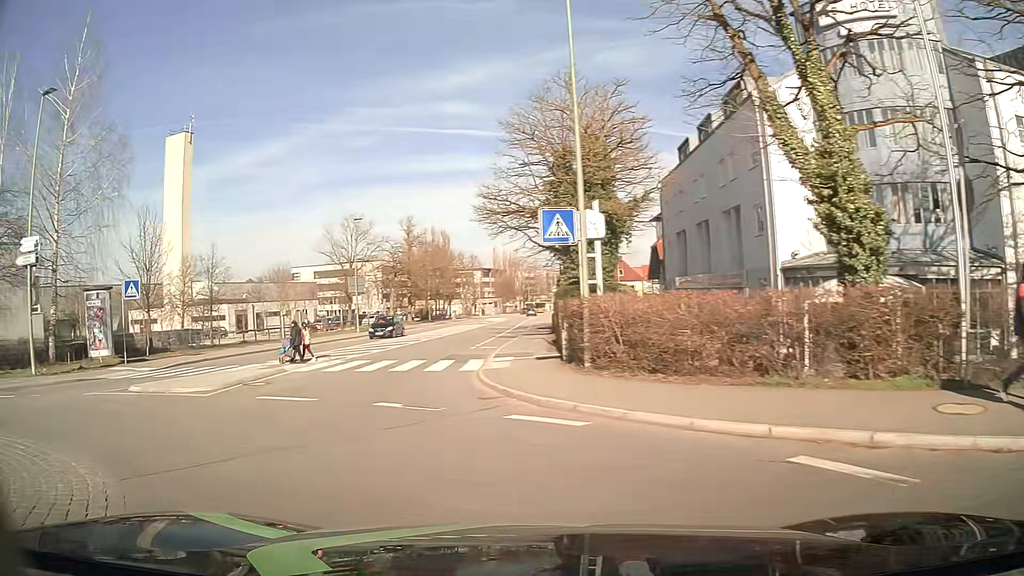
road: tertiary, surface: asphalt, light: Day
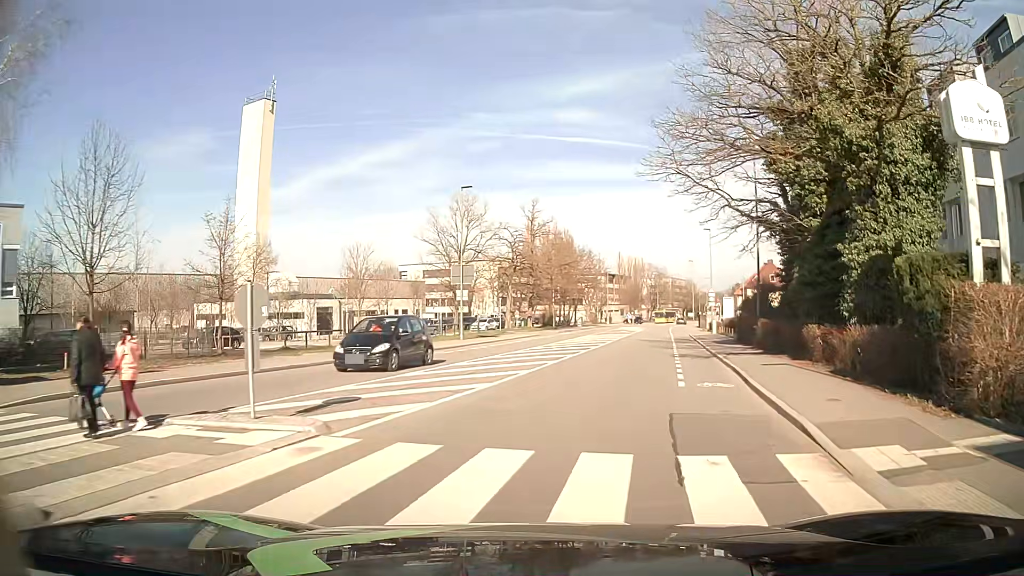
(-3.0, +16.2) m; -9°
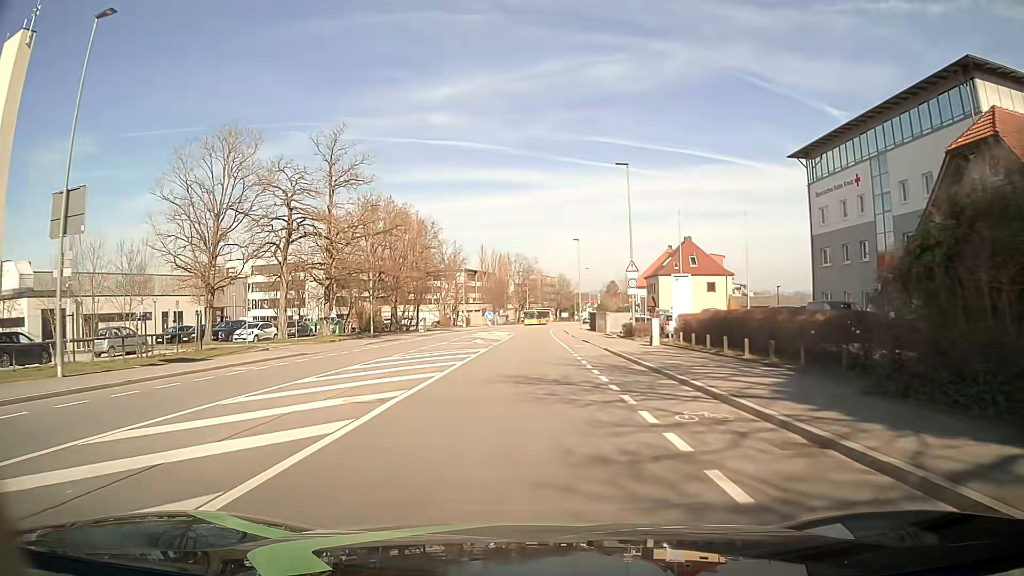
(+4.4, +29.6) m; +11°
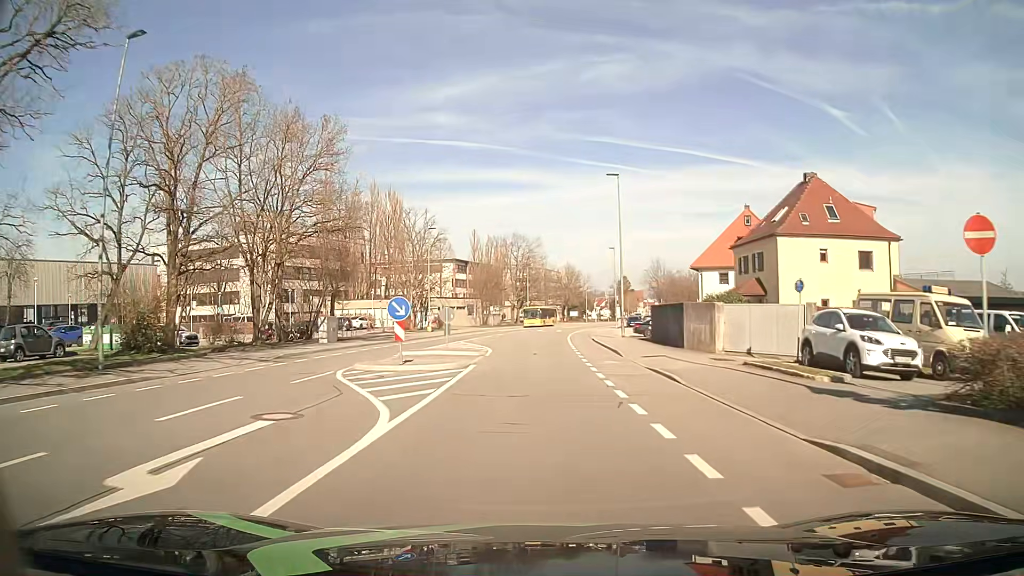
(+0.2, +35.3) m; 0°
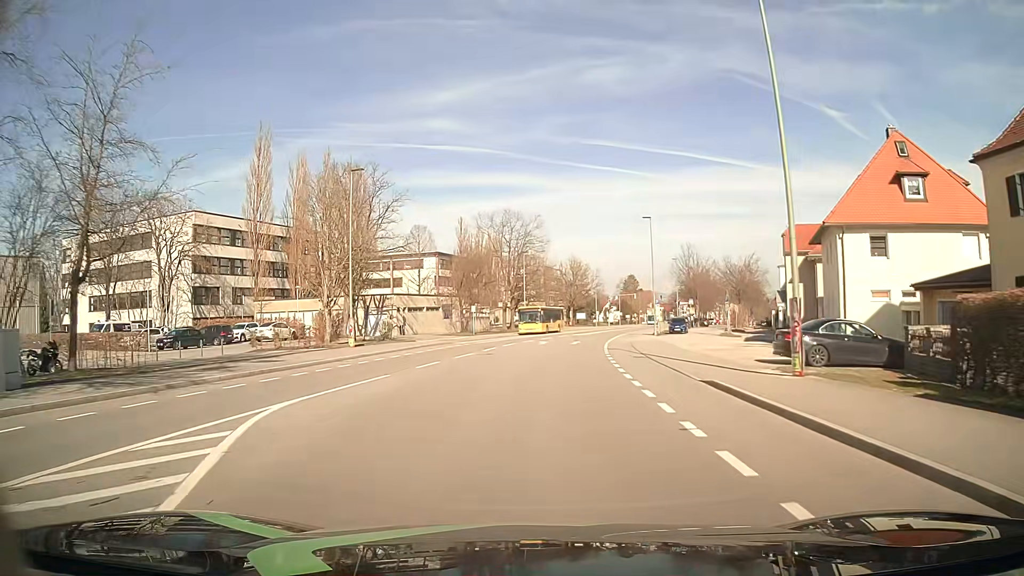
(-0.1, +28.2) m; -1°
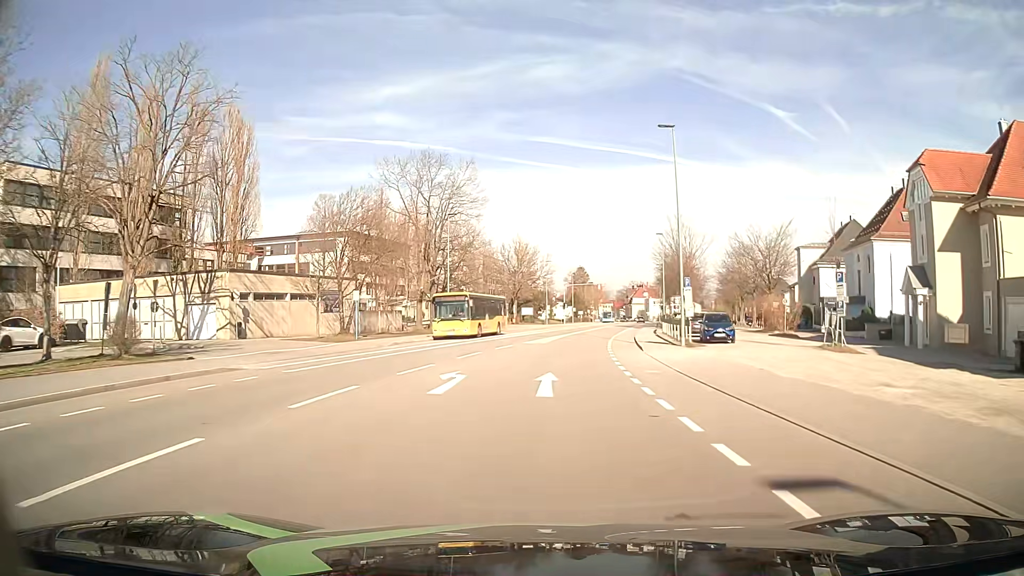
(+1.2, +28.0) m; +5°
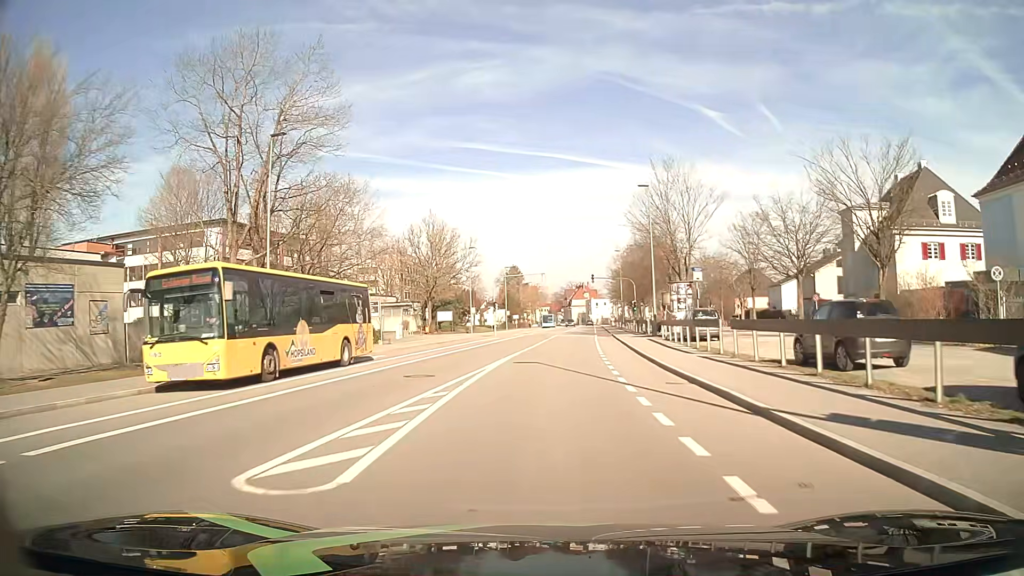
(+1.6, +28.0) m; +6°
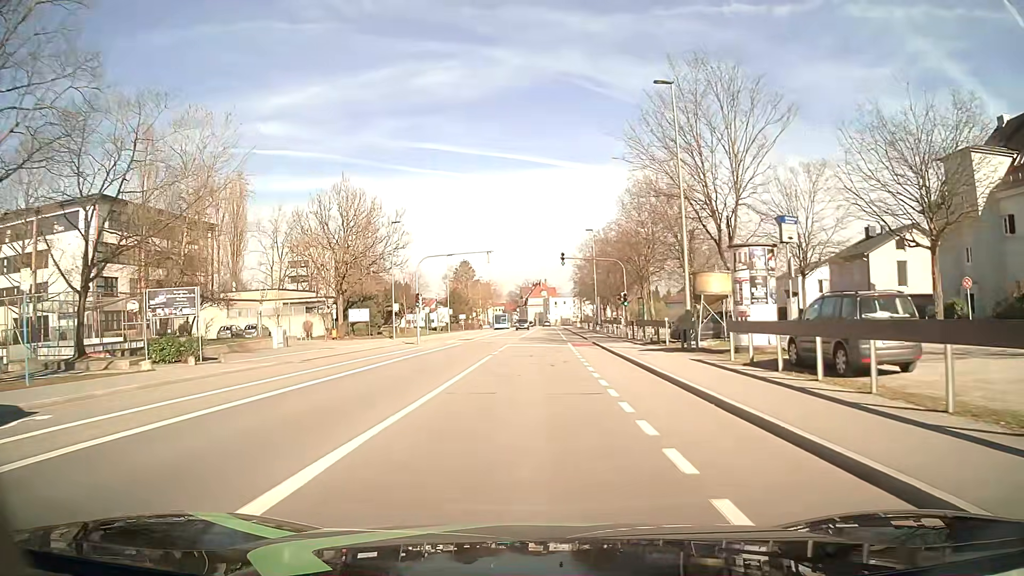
(+0.8, +21.0) m; +4°
(0, +10) (0, +20) (0, +30) (+1, +40) (+1, +50) (+1, +60) (+1, +70) (+1, +80) (+2, +90) (+2, +100) m
